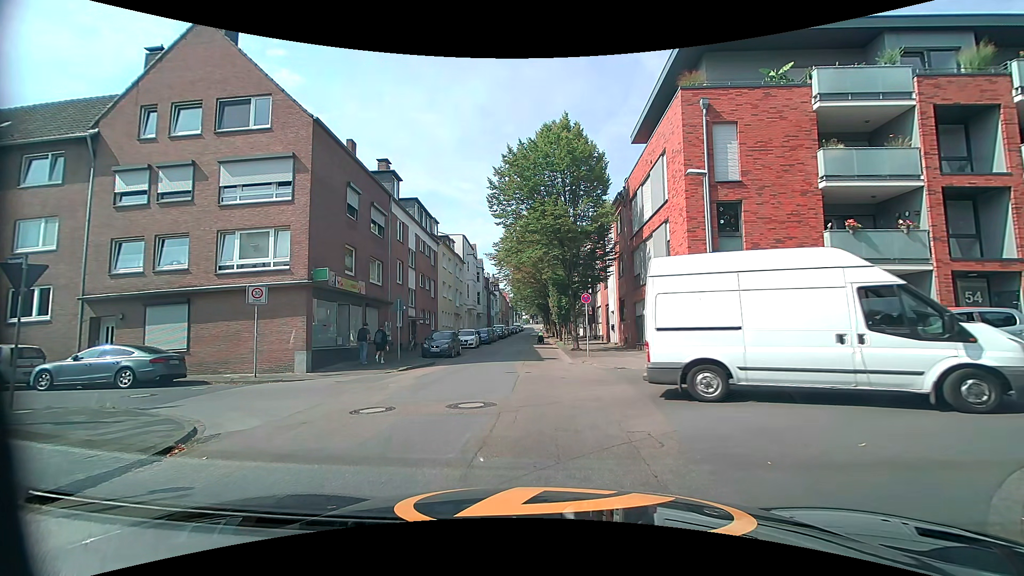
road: residential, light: Day
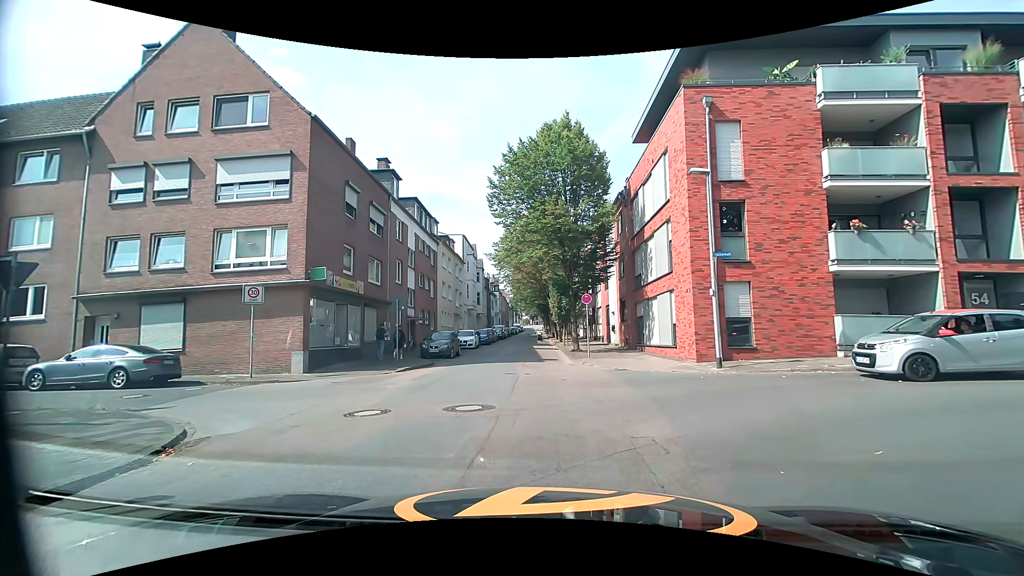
(0.0, +0.2) m; 0°
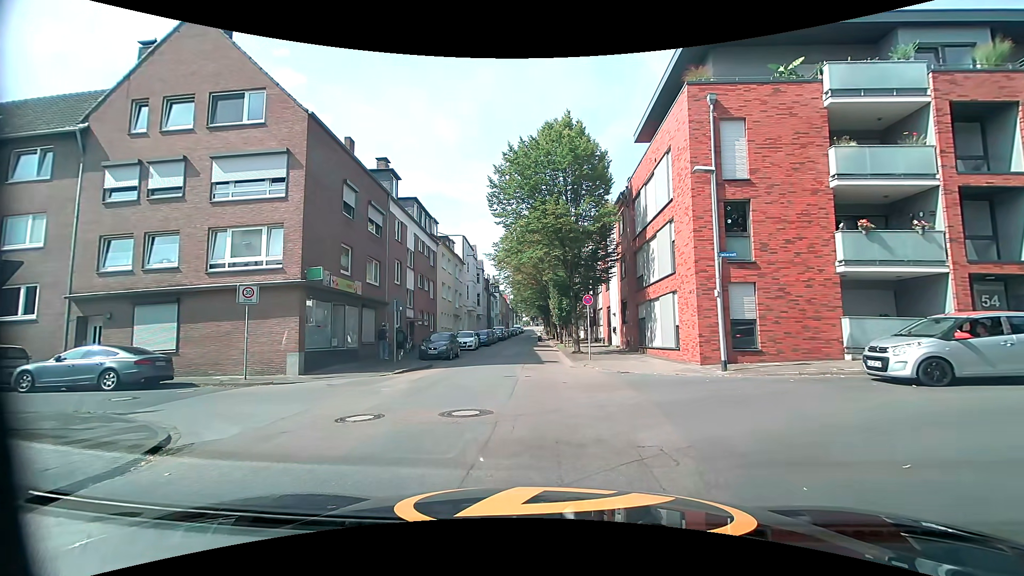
(0.0, +0.4) m; 0°
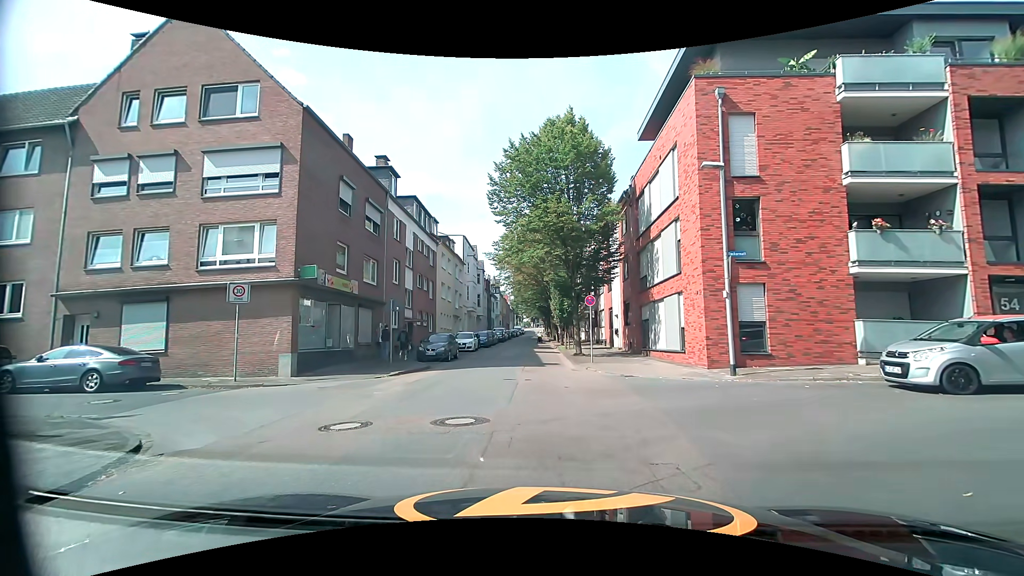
(0.0, +0.7) m; 0°
